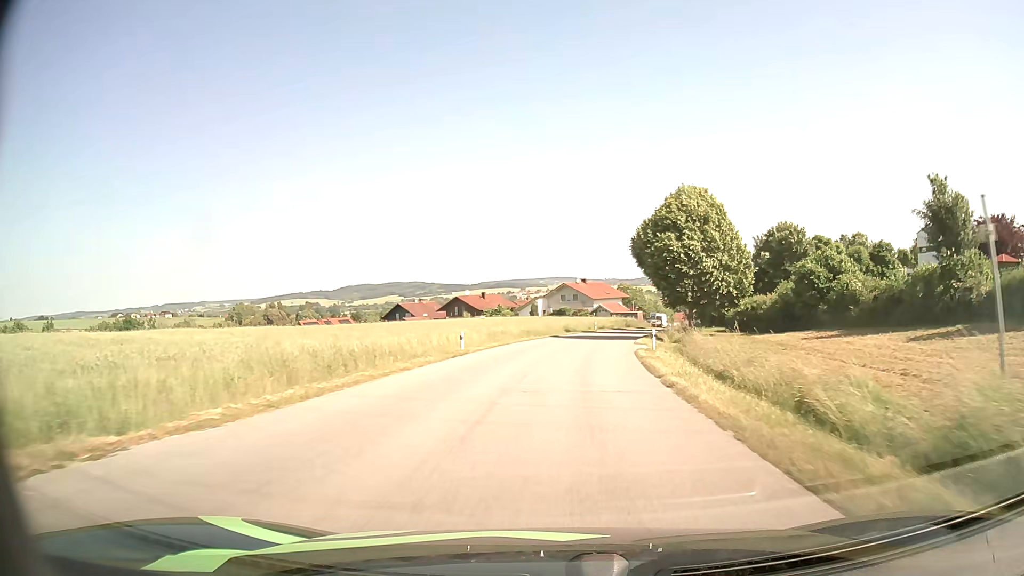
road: tertiary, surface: asphalt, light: Day
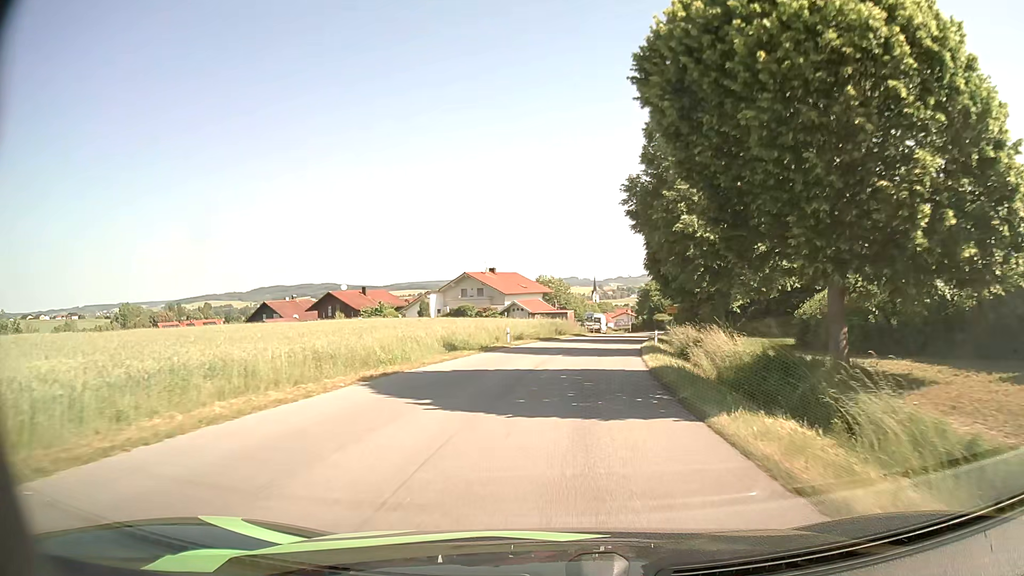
(+2.0, +32.5) m; +8°
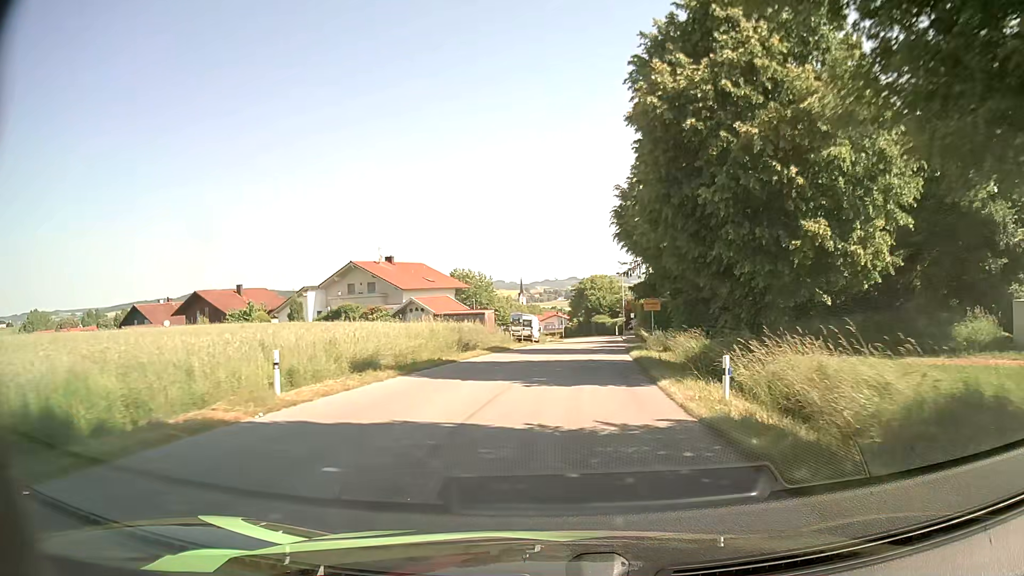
(+1.2, +23.2) m; +6°
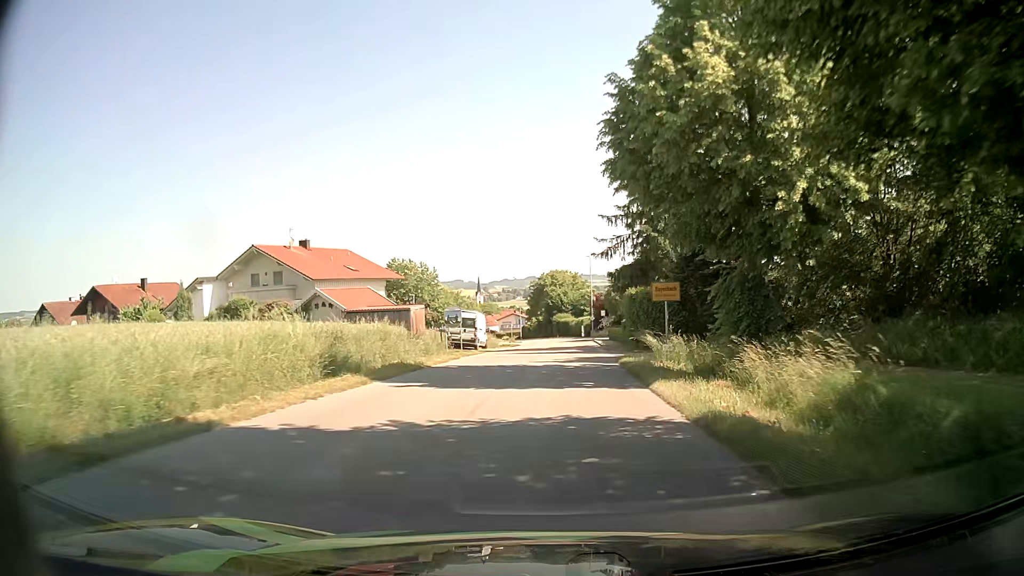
(+0.6, +15.0) m; +4°
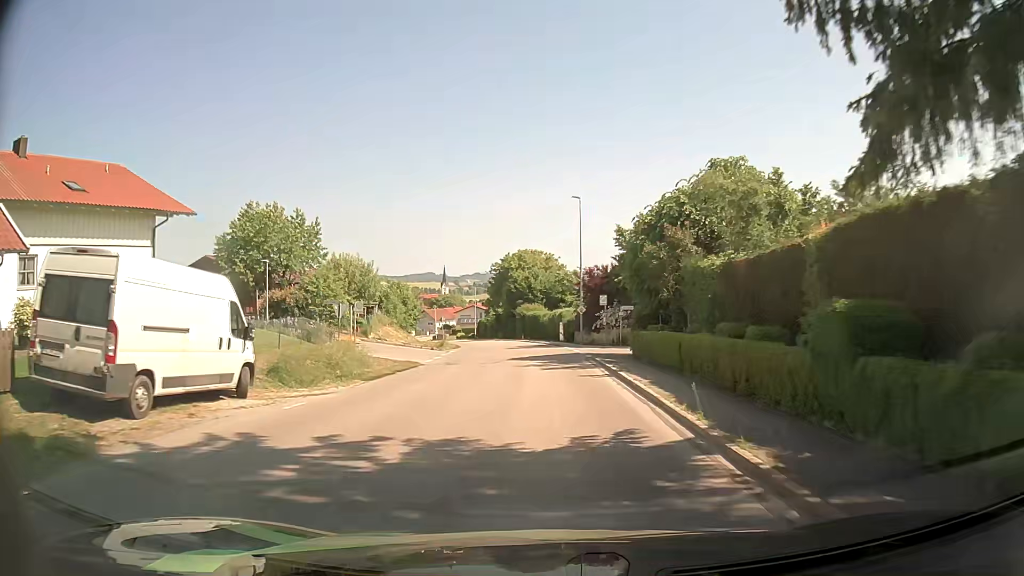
(+1.1, +34.8) m; +2°
(0, +10) (0, +20) (0, +30) (-1, +40) (-2, +50) (-3, +60) (-5, +70) (-7, +79) (-9, +89) (-12, +99) m
